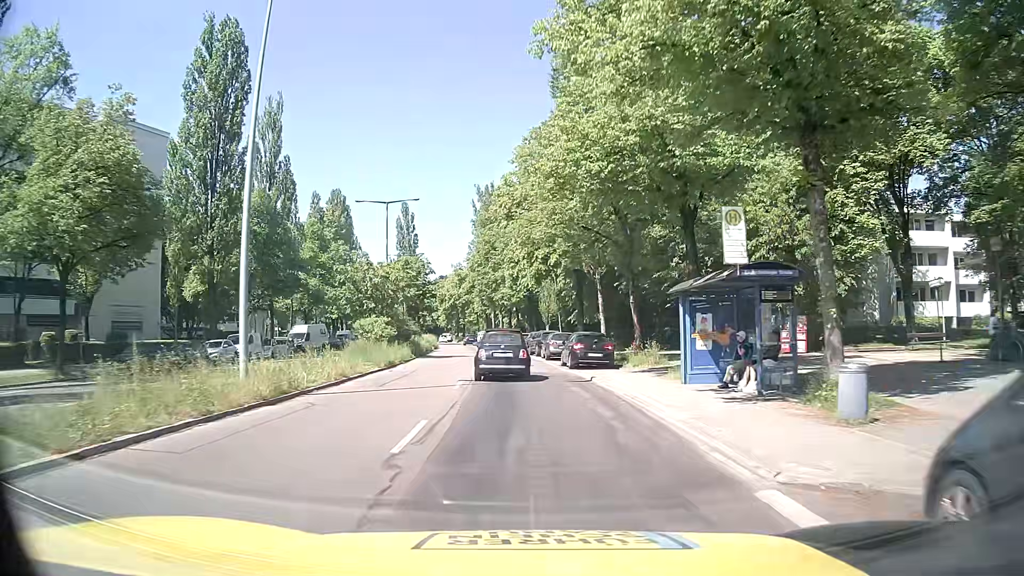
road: secondary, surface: asphalt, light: Day
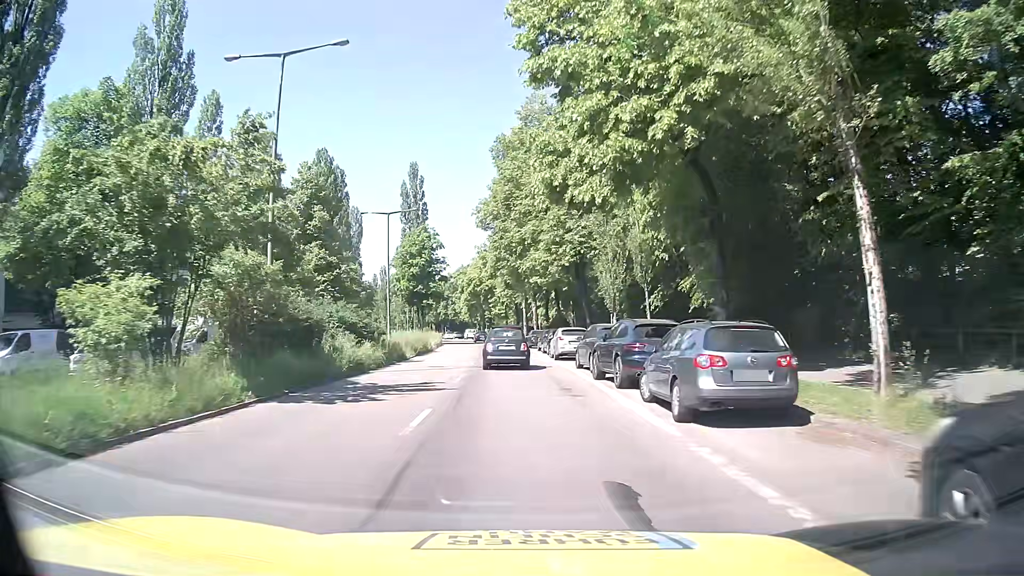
(-0.4, +26.6) m; -2°
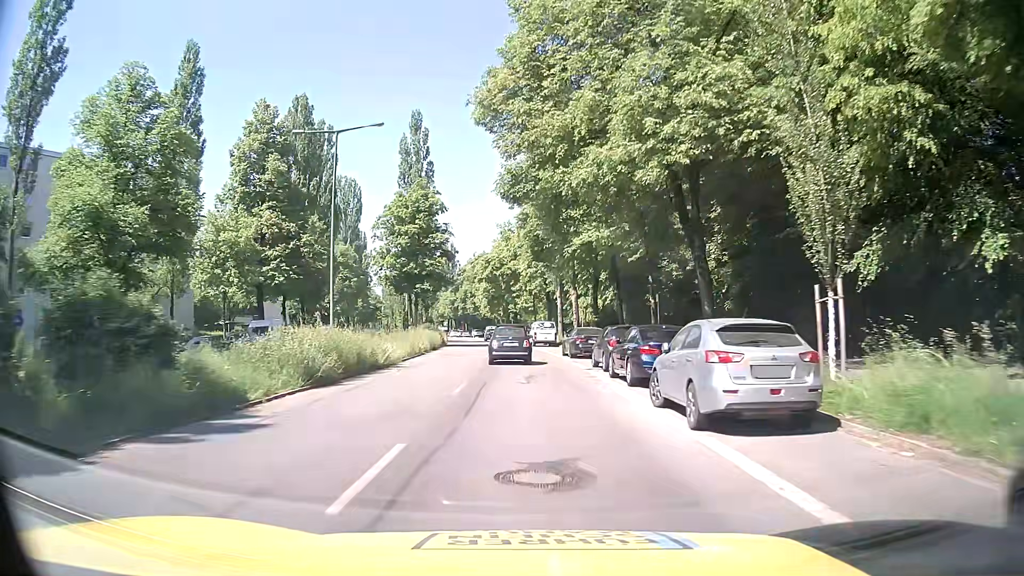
(-0.6, +22.1) m; -3°
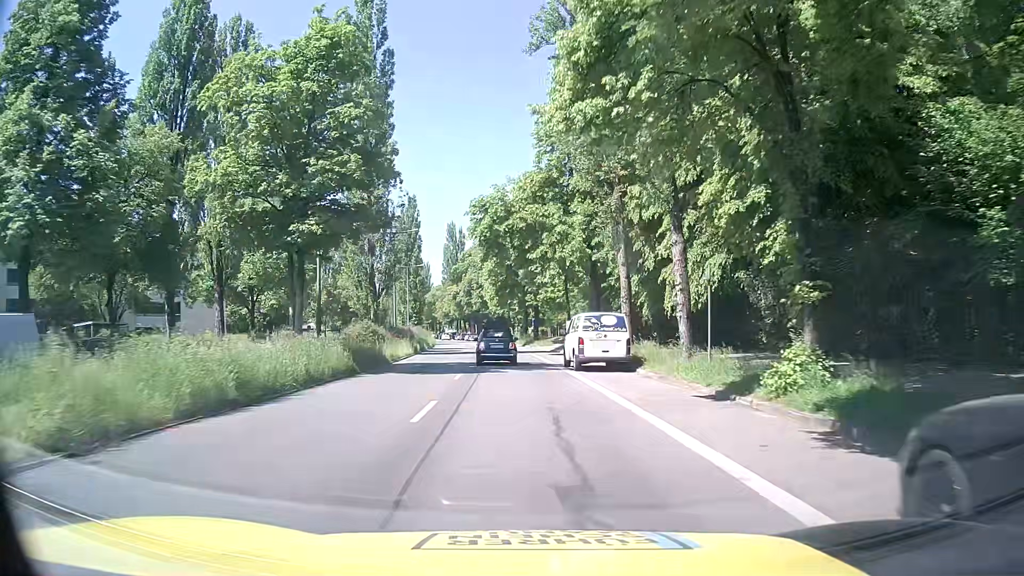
(-0.2, +31.2) m; -2°
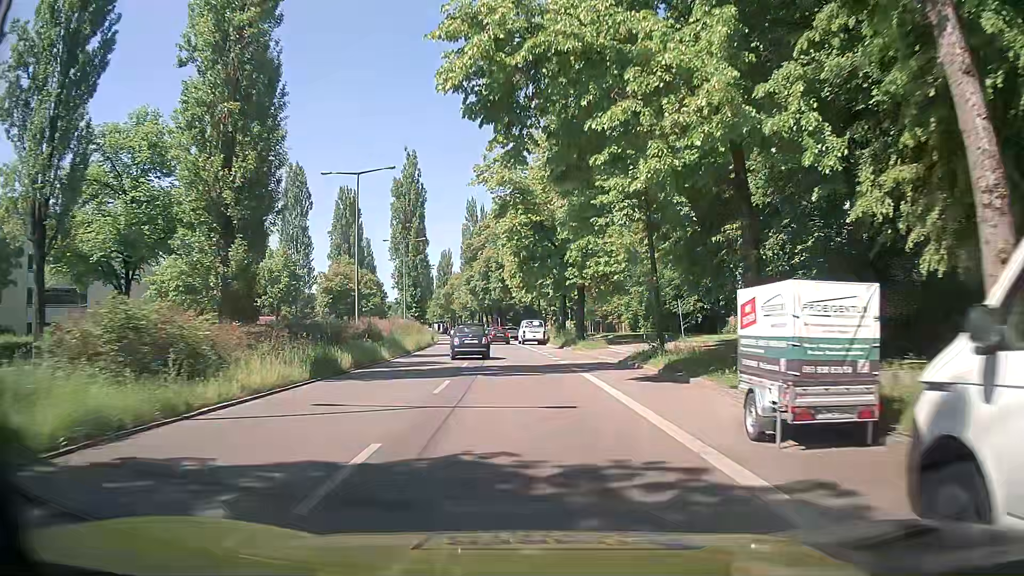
(-0.4, +23.4) m; -2°
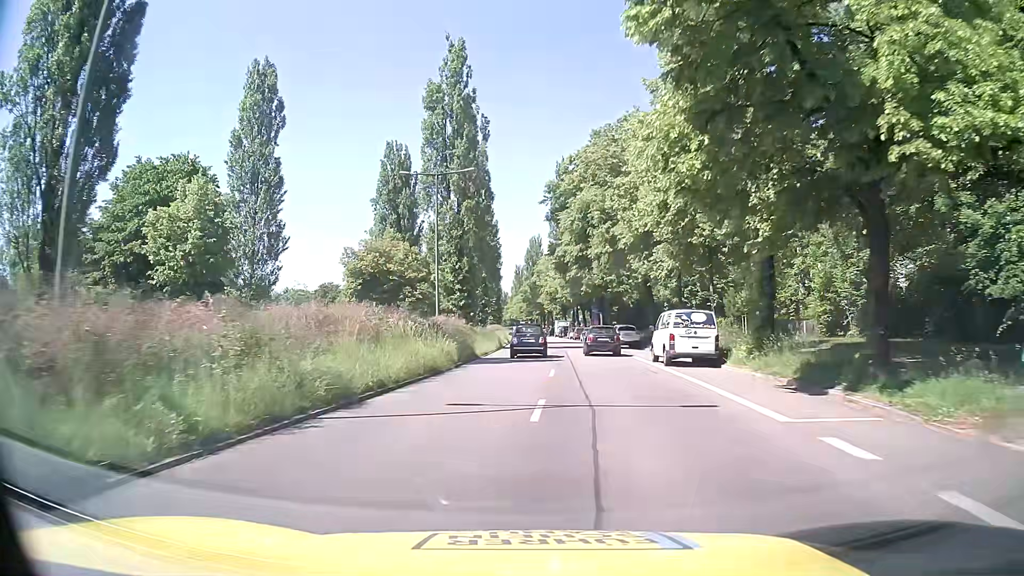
(-1.8, +31.2) m; -8°
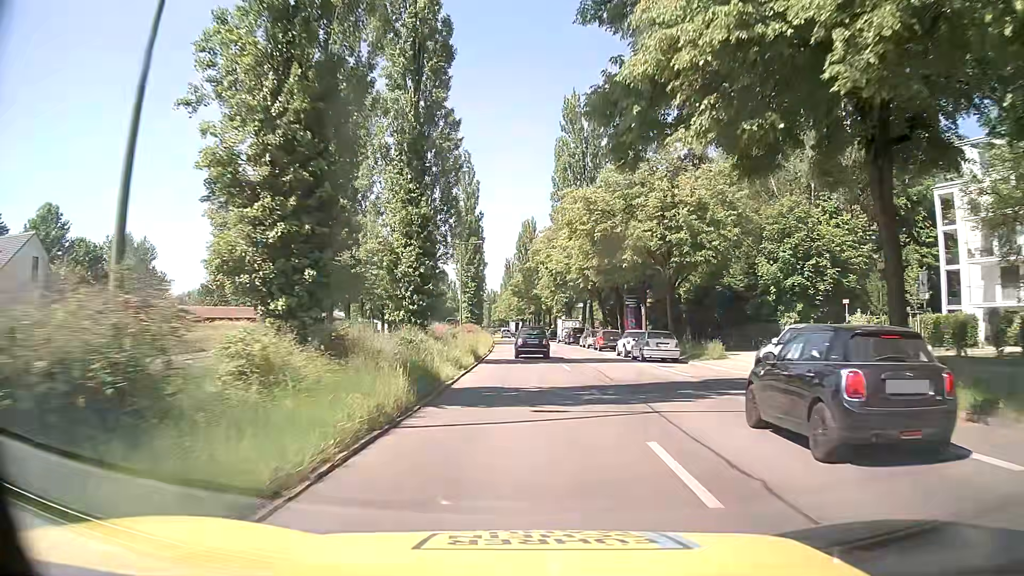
(-0.2, +31.8) m; 0°
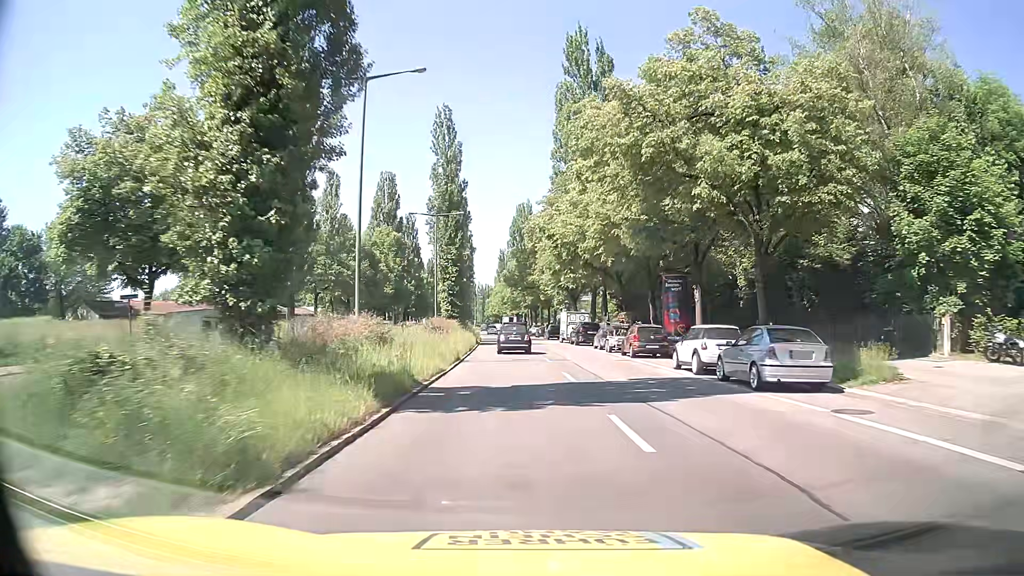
(+0.2, +16.0) m; +2°
(0, +10) (-1, +20) (-1, +30) (-2, +40) (-2, +50) (-3, +60) (-4, +70) (-5, +80) (-6, +90) (-7, +100) m
